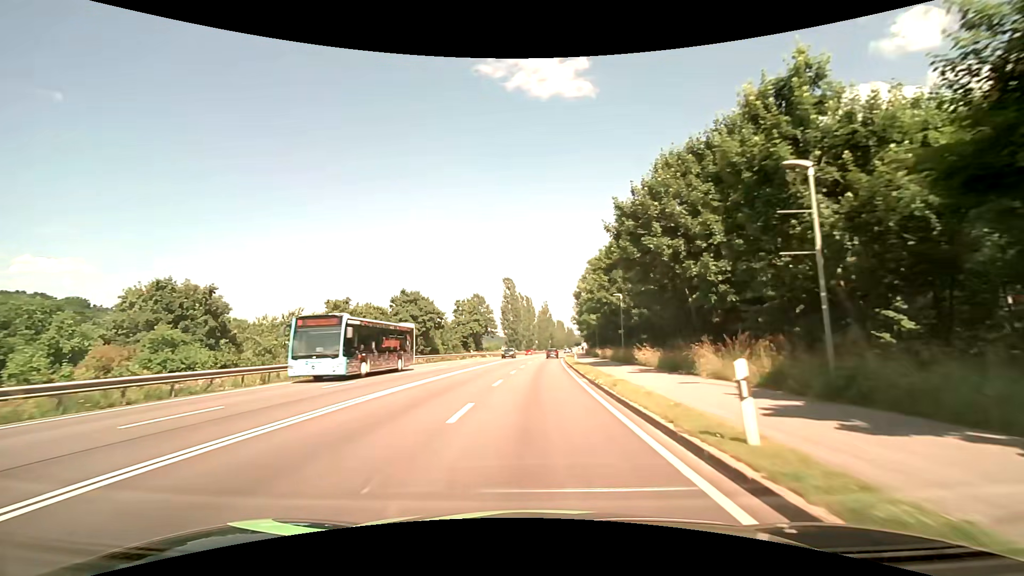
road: primary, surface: asphalt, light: Day
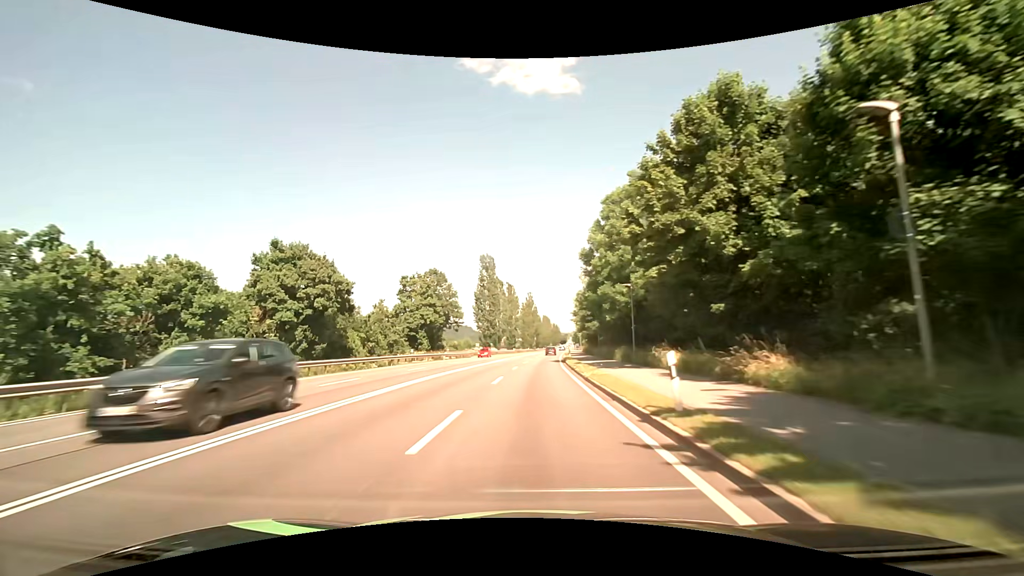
(+0.5, +29.7) m; +2°
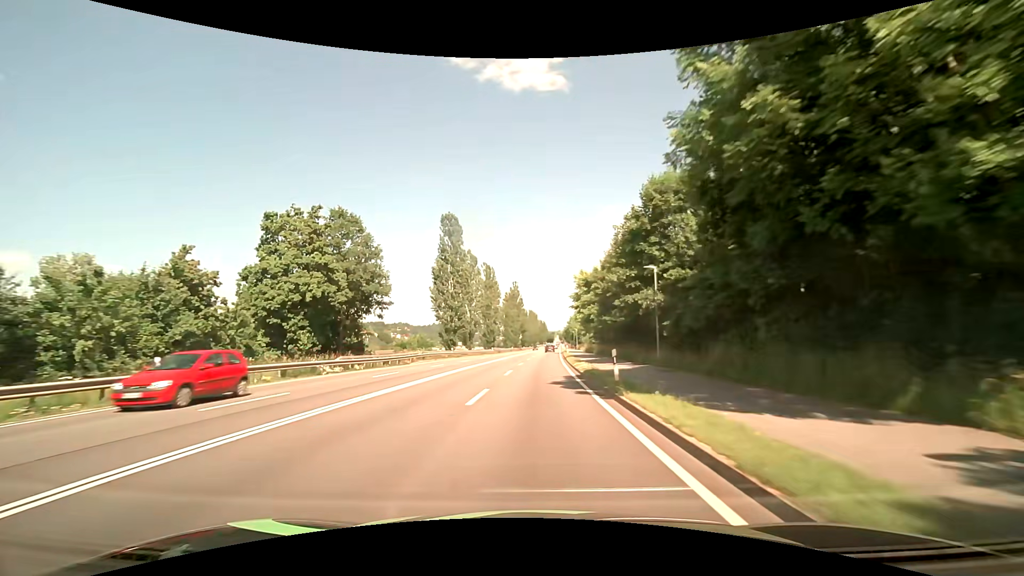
(+0.5, +30.8) m; +1°
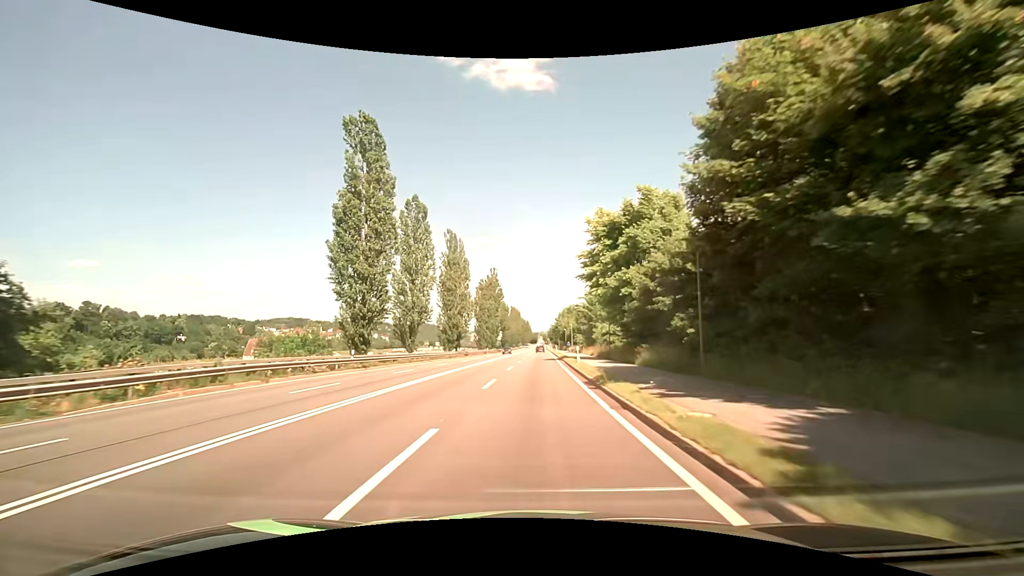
(+0.6, +31.4) m; +2°
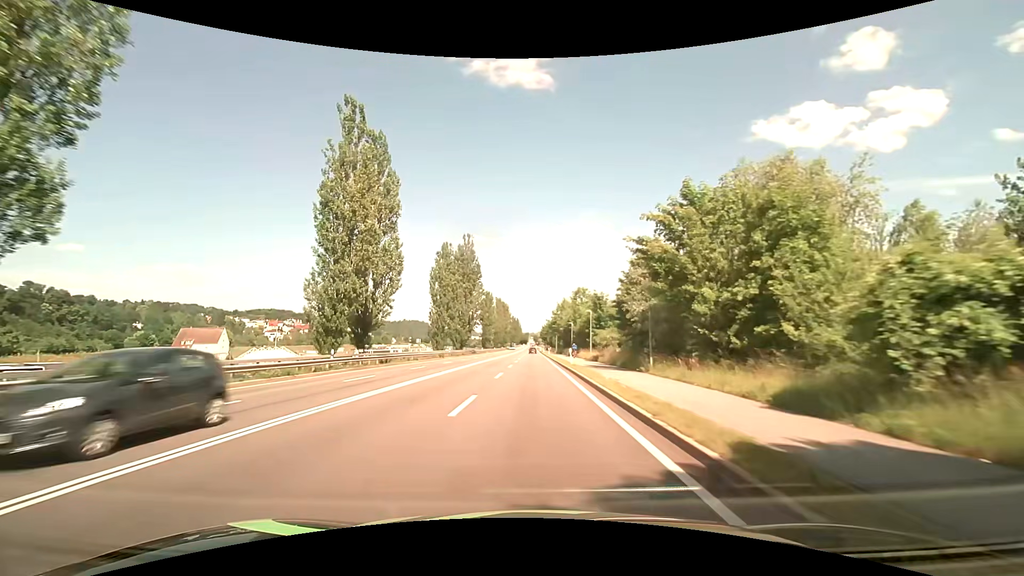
(+0.5, +42.4) m; +1°
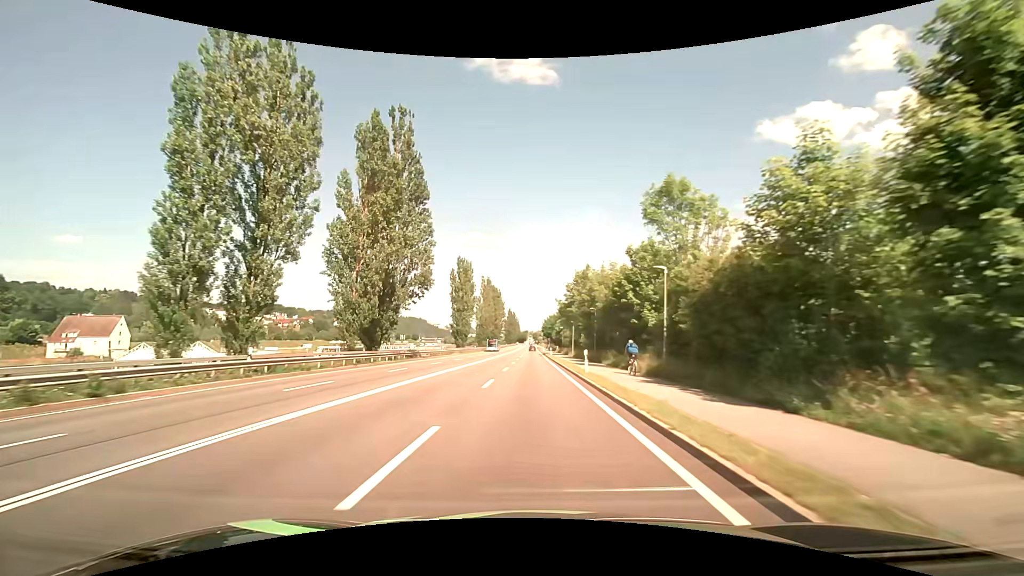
(0.0, +53.5) m; 0°
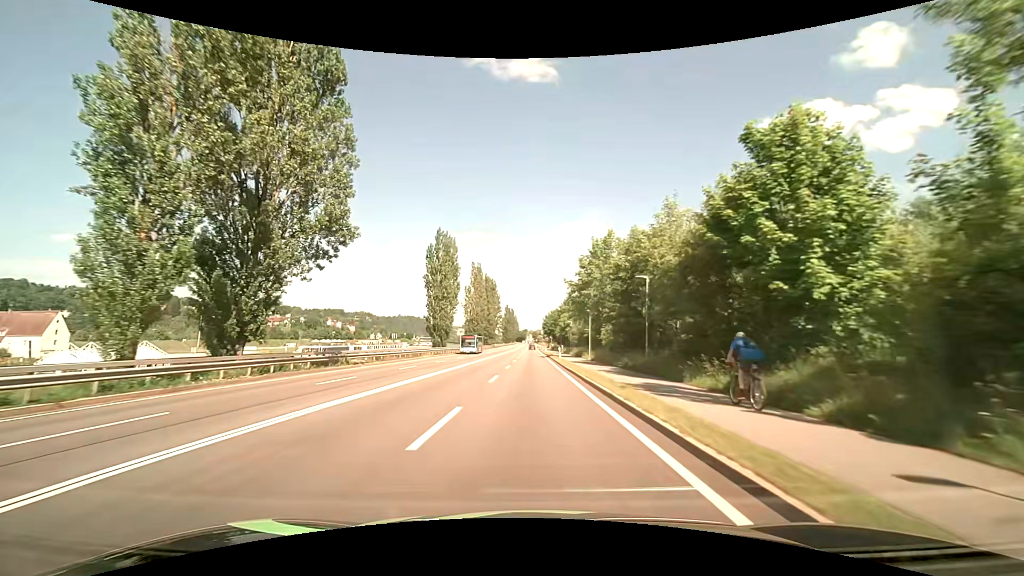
(0.0, +21.5) m; 0°
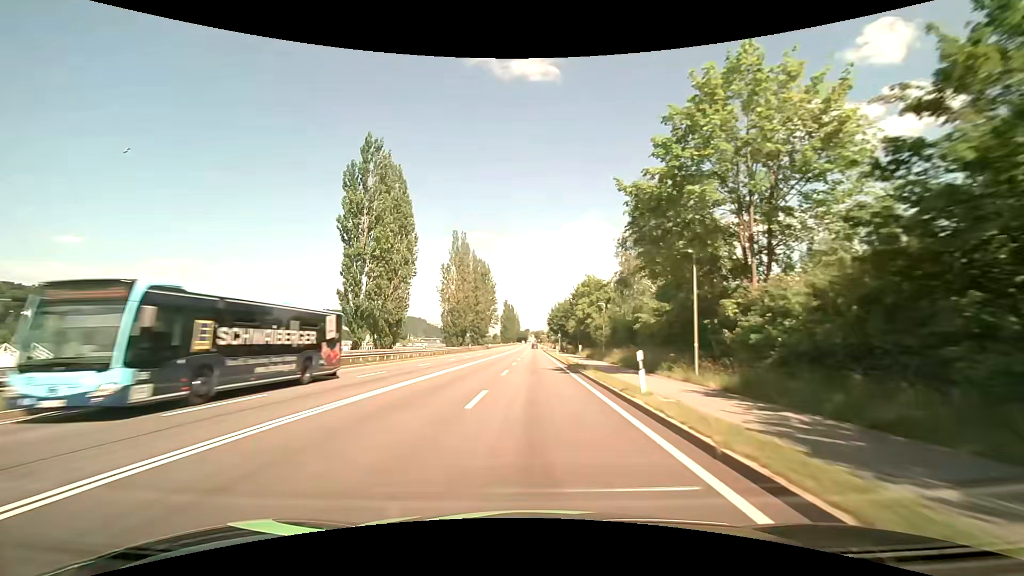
(0.0, +32.3) m; 0°
(0, +10) (0, +20) (0, +30) (0, +40) (0, +50) (0, +60) (0, +70) (+1, +80) (+1, +90) (+1, +100) m
